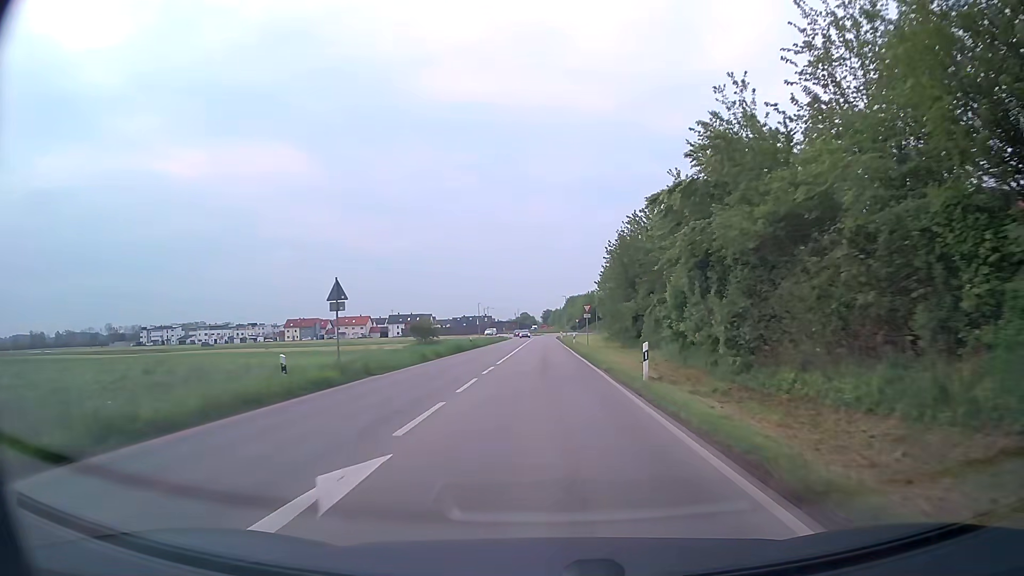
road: secondary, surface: asphalt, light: Day
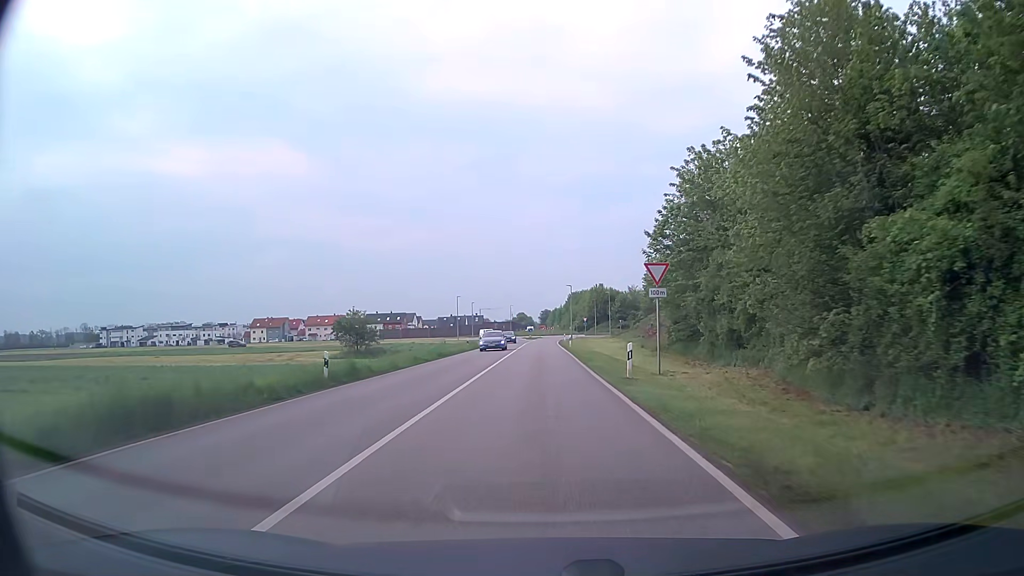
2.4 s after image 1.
(+0.1, +36.7) m; 0°
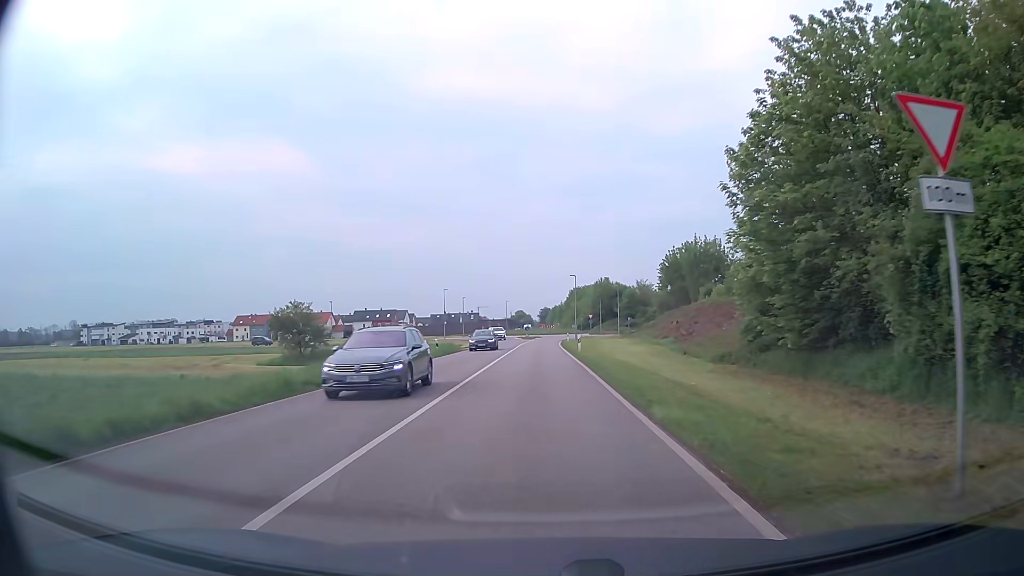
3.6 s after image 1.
(0.0, +15.9) m; 0°
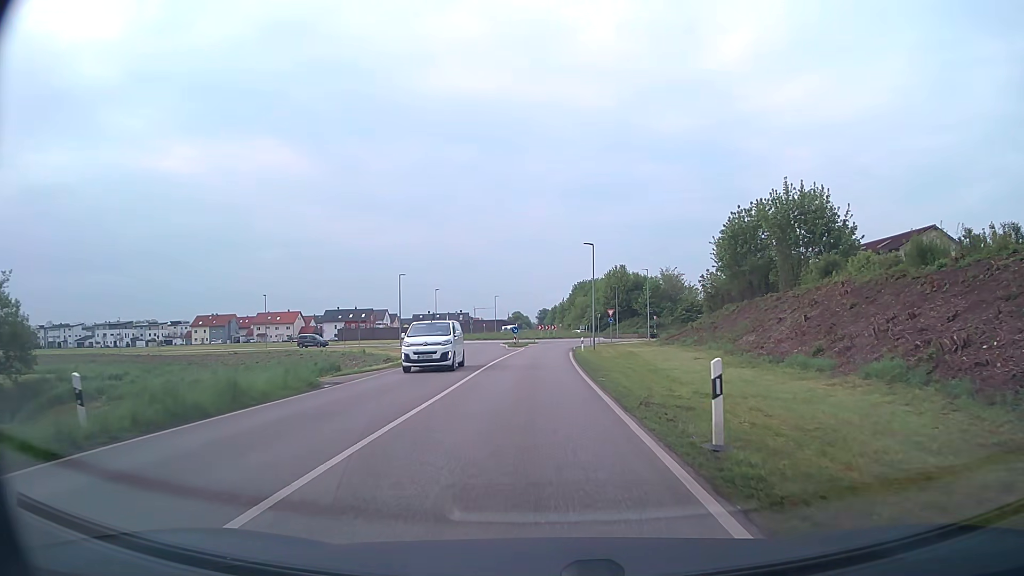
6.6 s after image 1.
(+0.2, +32.9) m; 0°
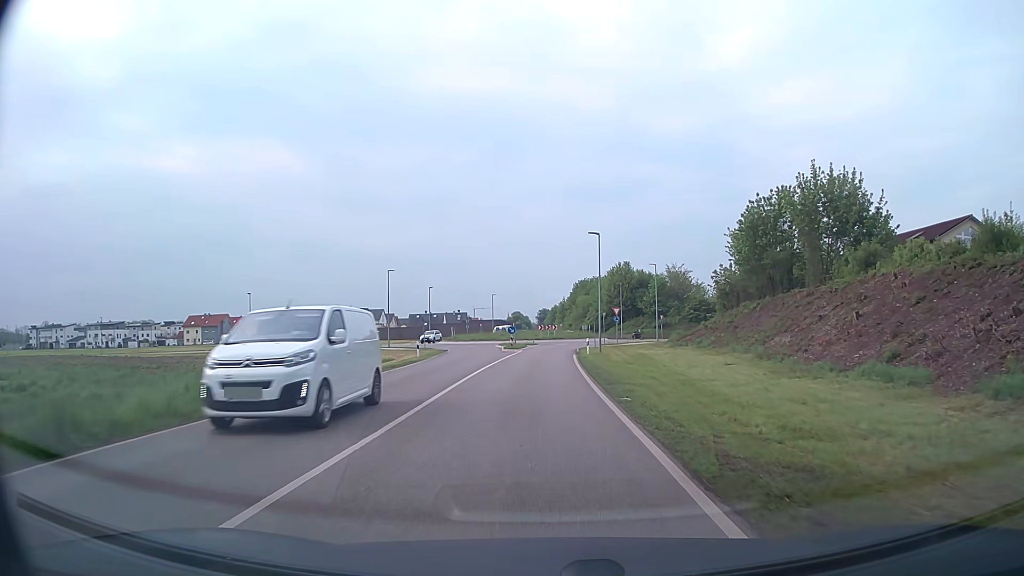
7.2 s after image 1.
(0.0, +5.8) m; 0°
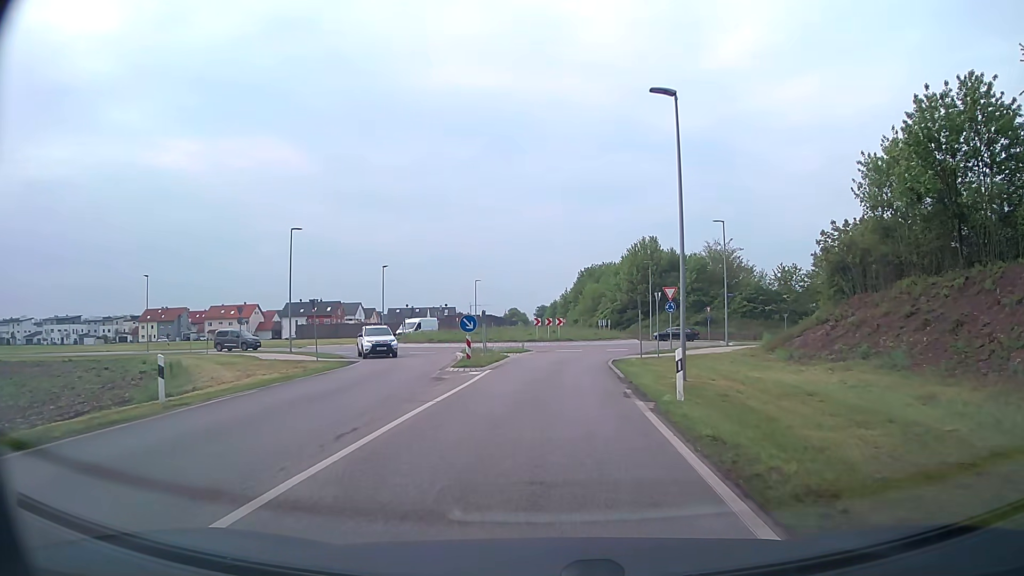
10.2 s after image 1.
(0.0, +28.2) m; 0°
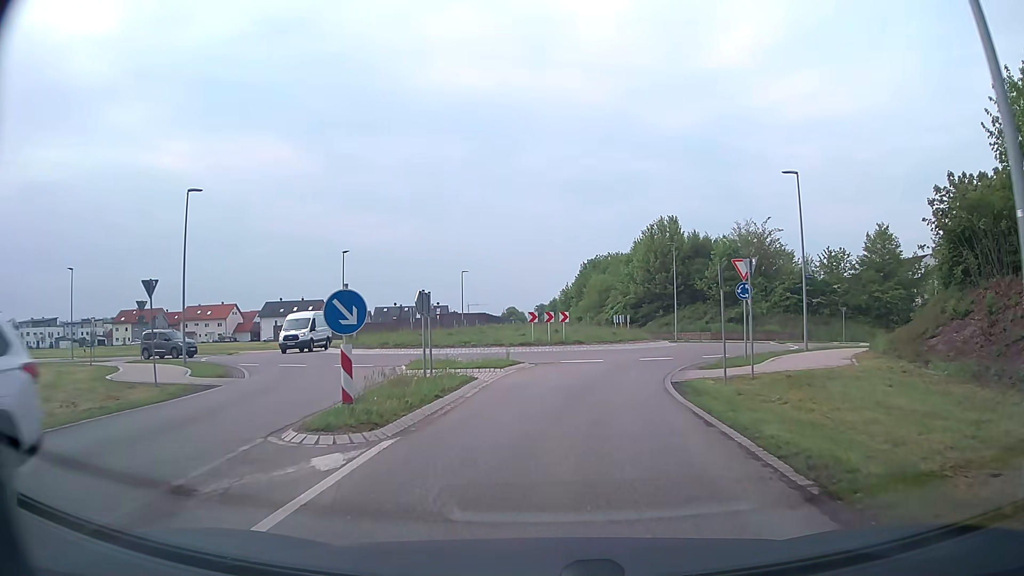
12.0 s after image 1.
(0.0, +13.8) m; 0°
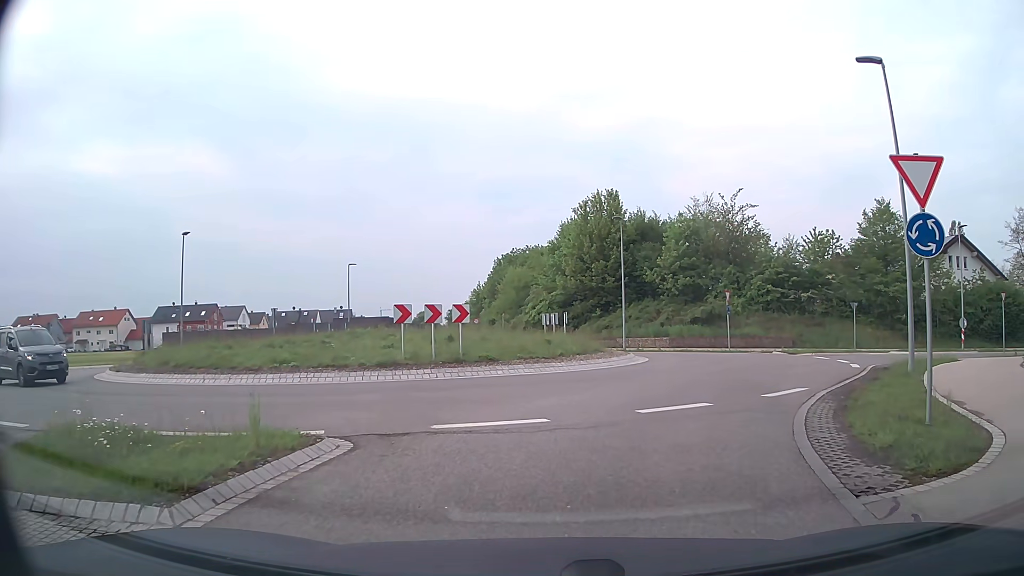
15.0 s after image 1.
(+0.6, +14.7) m; +7°
(+1, +10) (+4, +19) (+6, +29) (+2, +39) (-3, +47) (-7, +56) (-9, +66) (-11, +76) (-12, +86) (-14, +96) m
